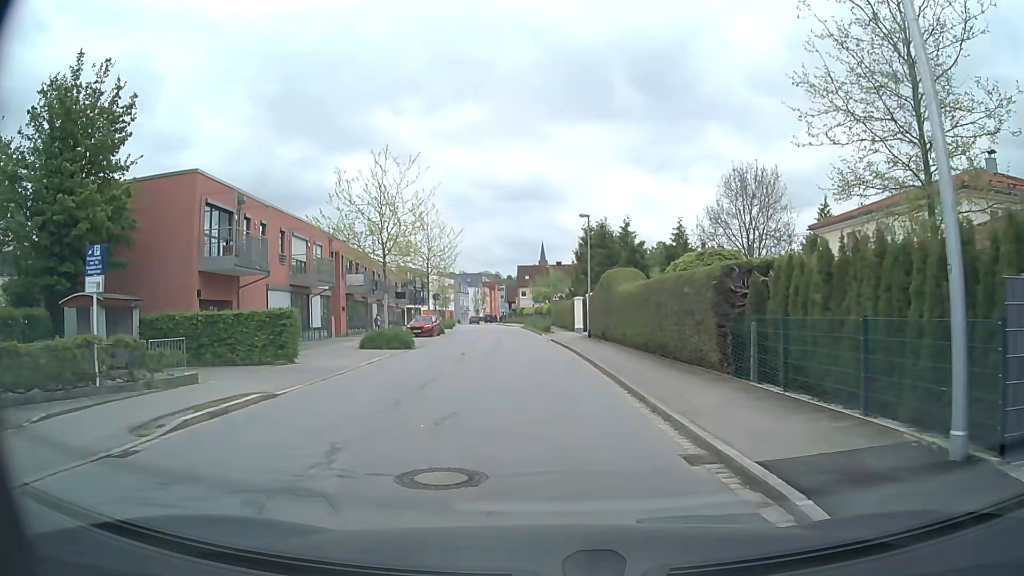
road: residential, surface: asphalt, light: Day
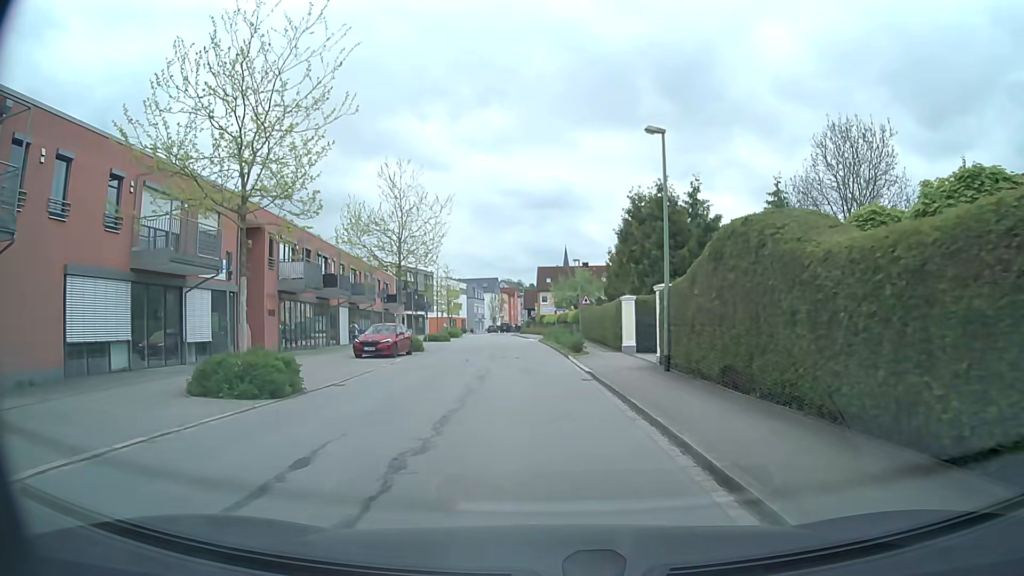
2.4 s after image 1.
(-0.1, +17.1) m; -2°
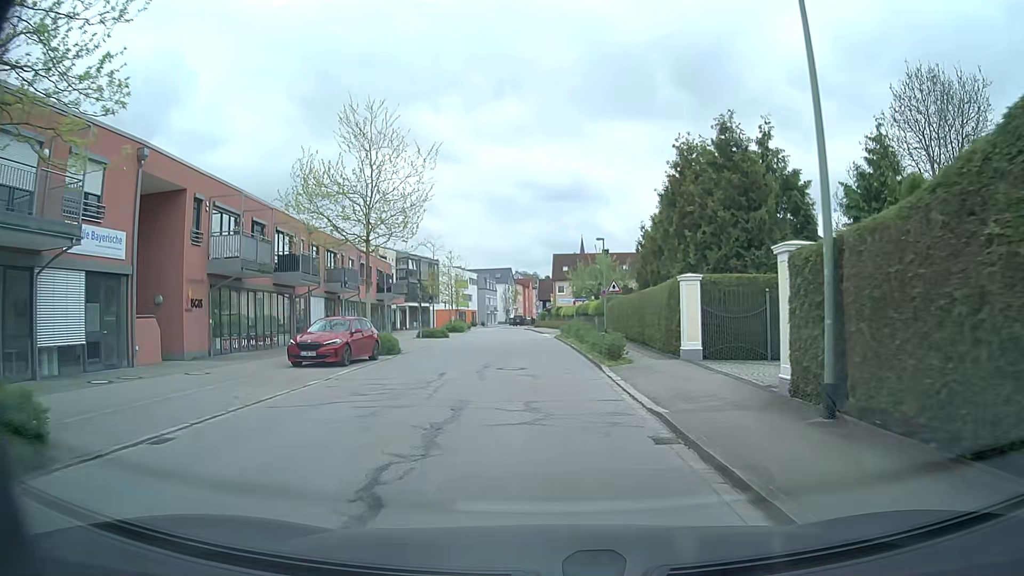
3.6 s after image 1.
(-0.1, +9.2) m; -1°
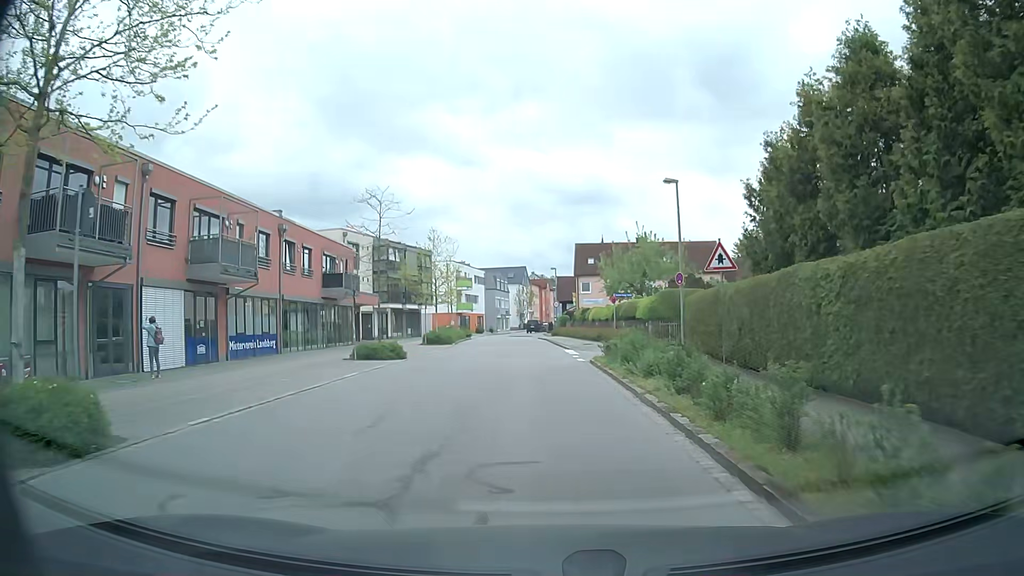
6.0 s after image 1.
(-0.3, +19.6) m; -2°
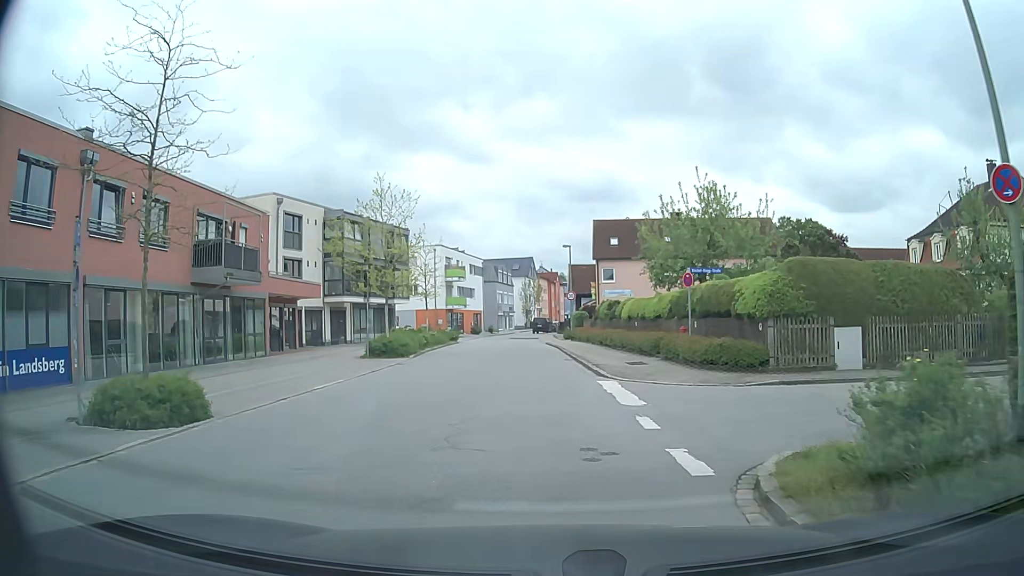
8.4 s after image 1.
(-0.1, +17.1) m; 0°
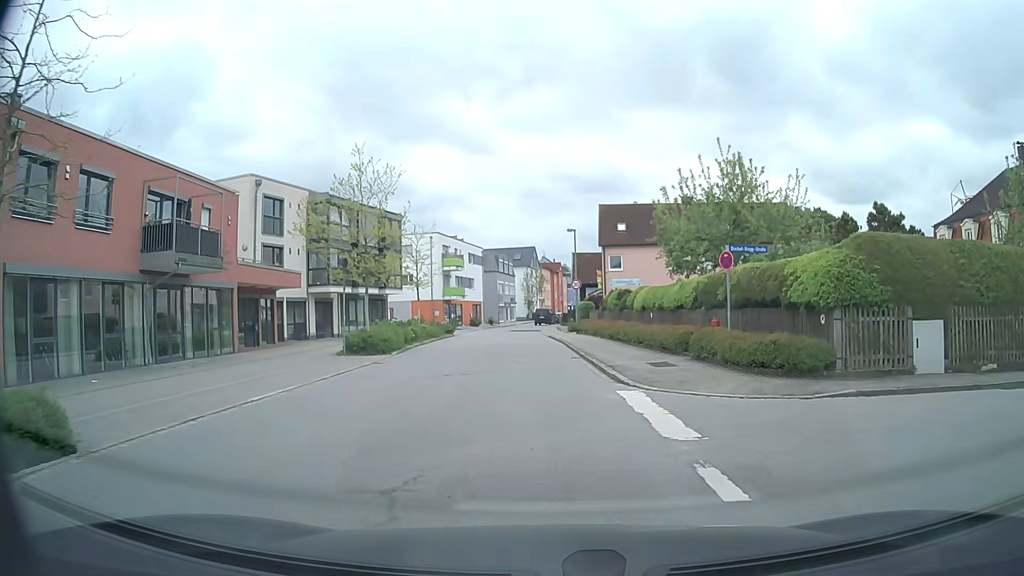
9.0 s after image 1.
(0.0, +3.9) m; -1°
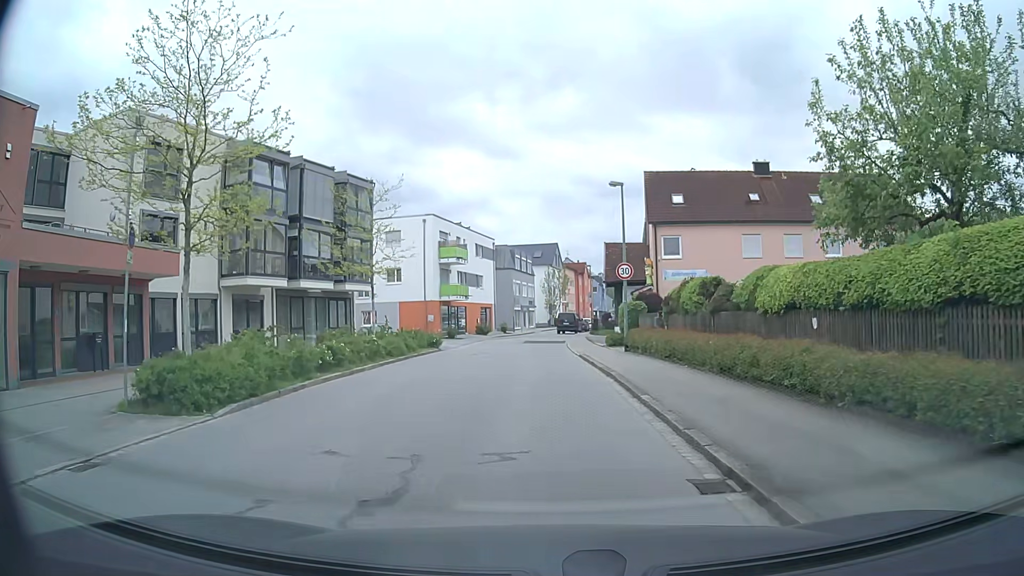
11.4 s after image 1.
(-0.1, +15.6) m; -1°
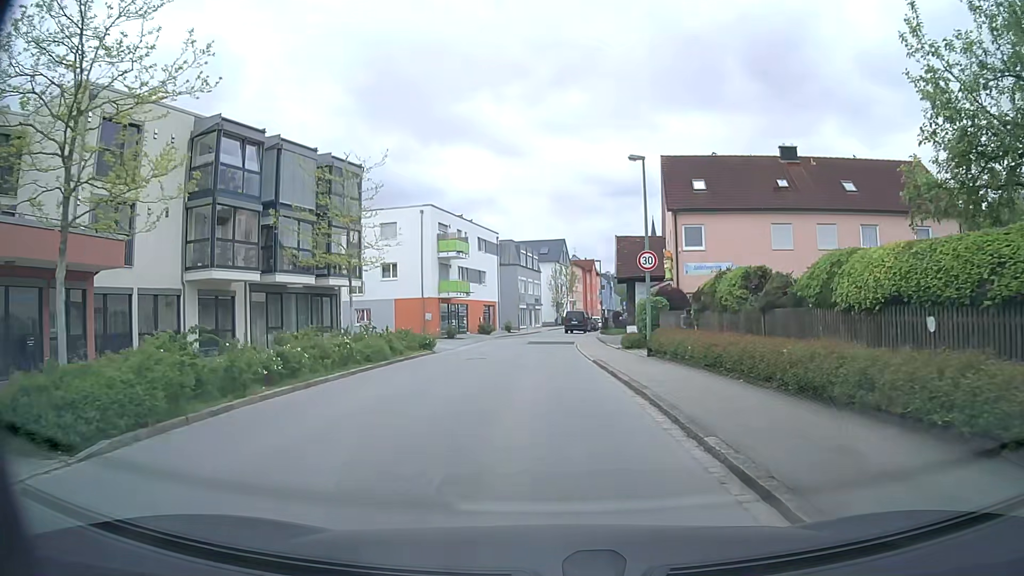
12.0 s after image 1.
(0.0, +4.0) m; -1°
